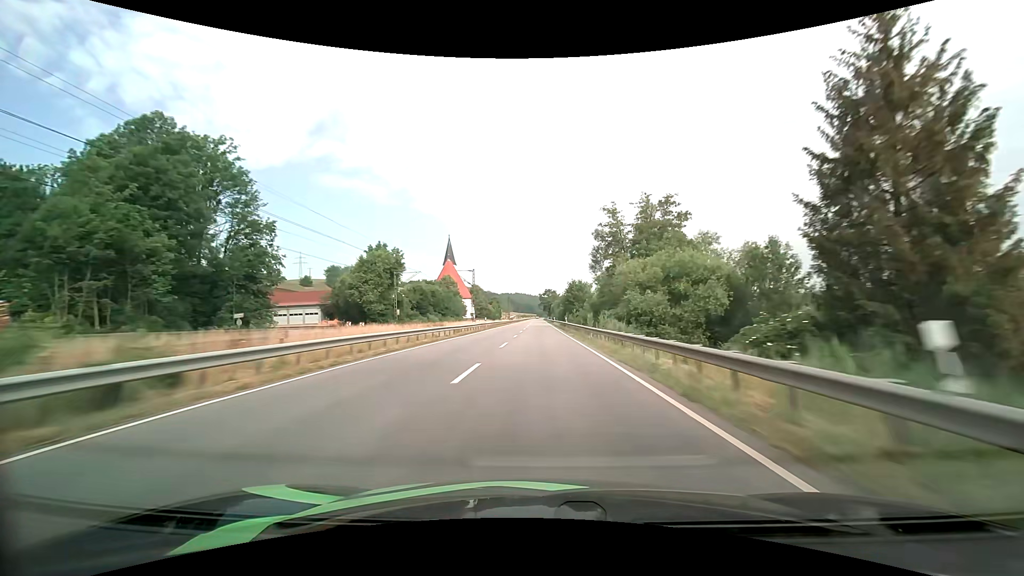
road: primary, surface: asphalt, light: Day
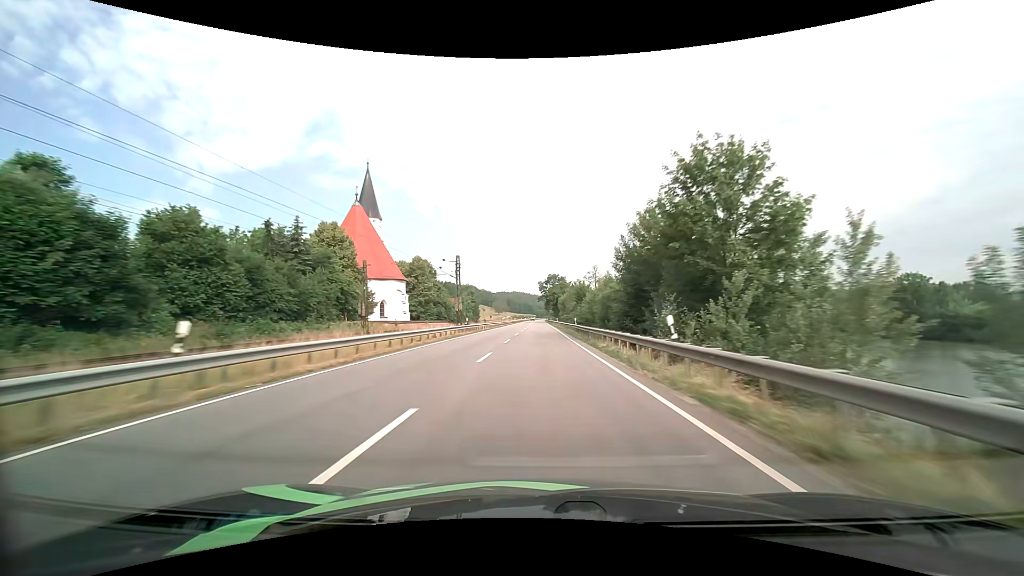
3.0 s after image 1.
(-0.5, +91.5) m; 0°
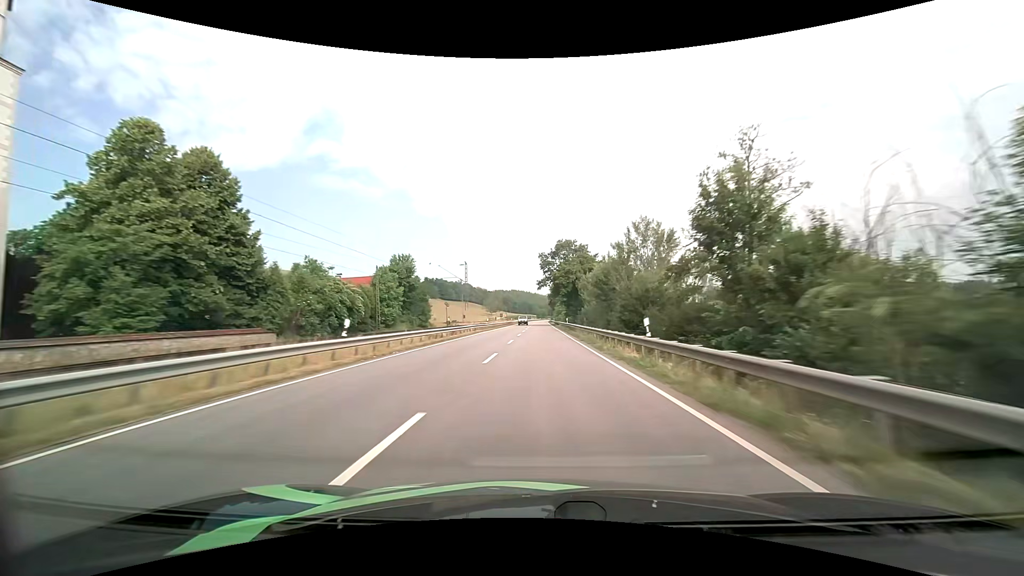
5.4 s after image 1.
(-0.2, +72.8) m; 0°
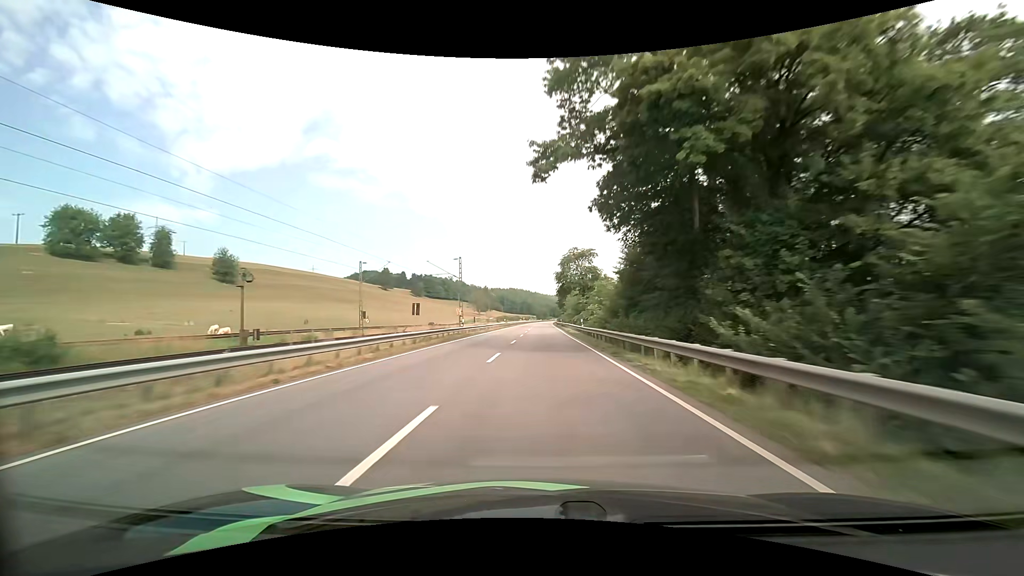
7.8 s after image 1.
(0.0, +72.0) m; 0°
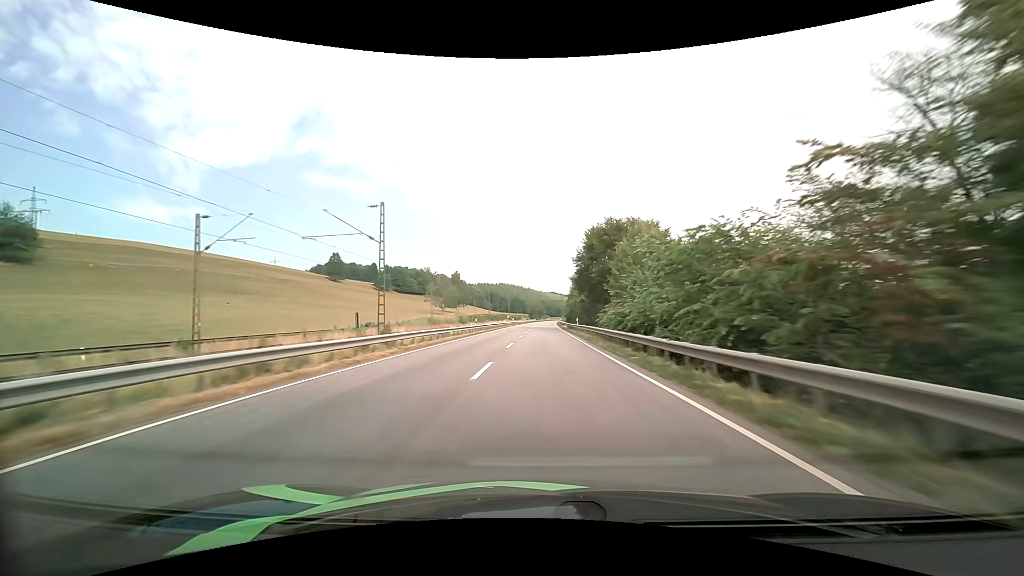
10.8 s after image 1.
(+0.4, +89.2) m; +1°
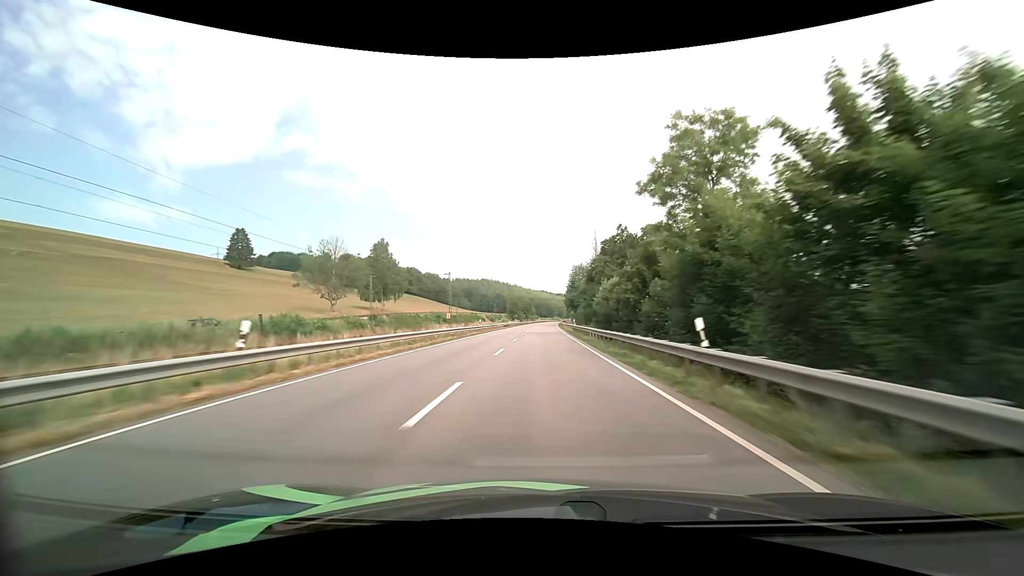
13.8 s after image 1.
(+1.0, +89.2) m; +1°
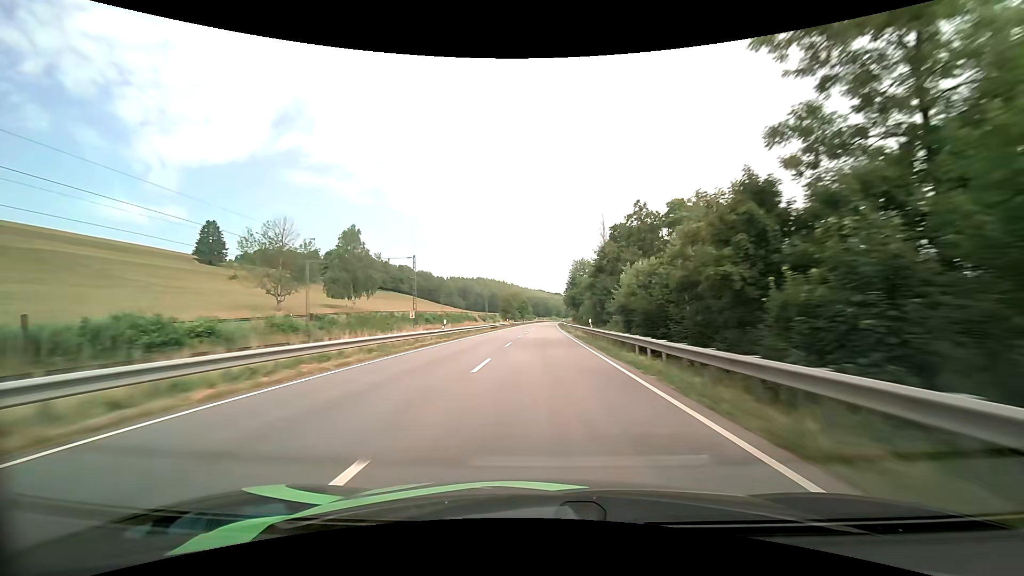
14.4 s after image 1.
(+0.1, +17.9) m; +1°
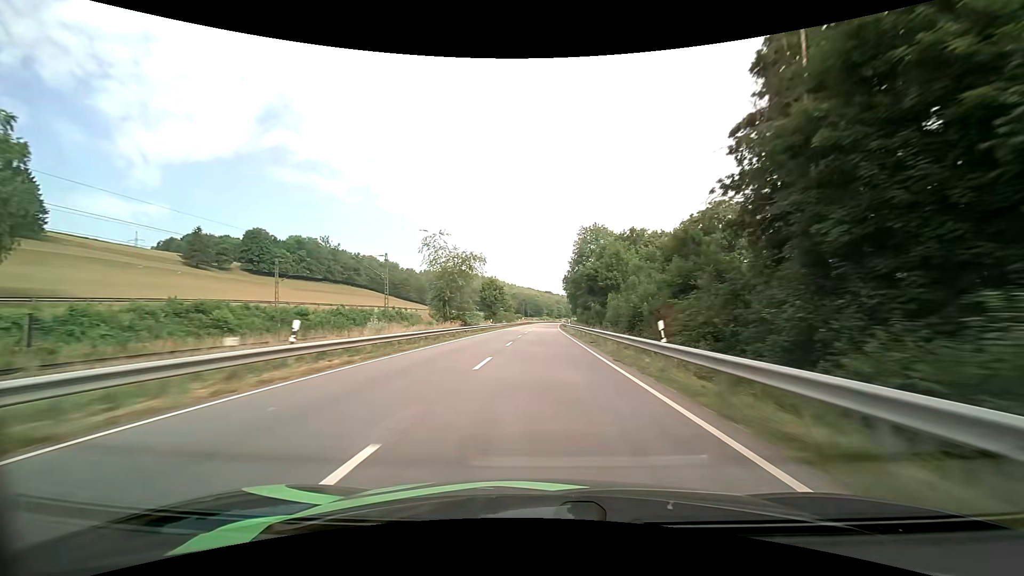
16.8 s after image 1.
(+0.6, +71.9) m; +1°
(0, +10) (0, +20) (0, +30) (0, +40) (0, +50) (+1, +60) (+1, +70) (+1, +80) (+1, +90) (+2, +100) m
